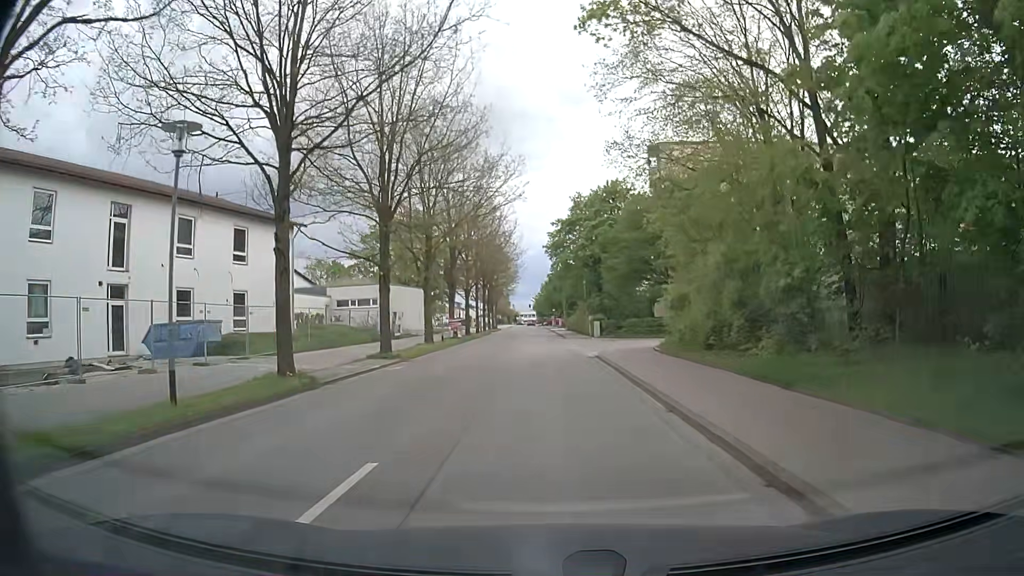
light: Day
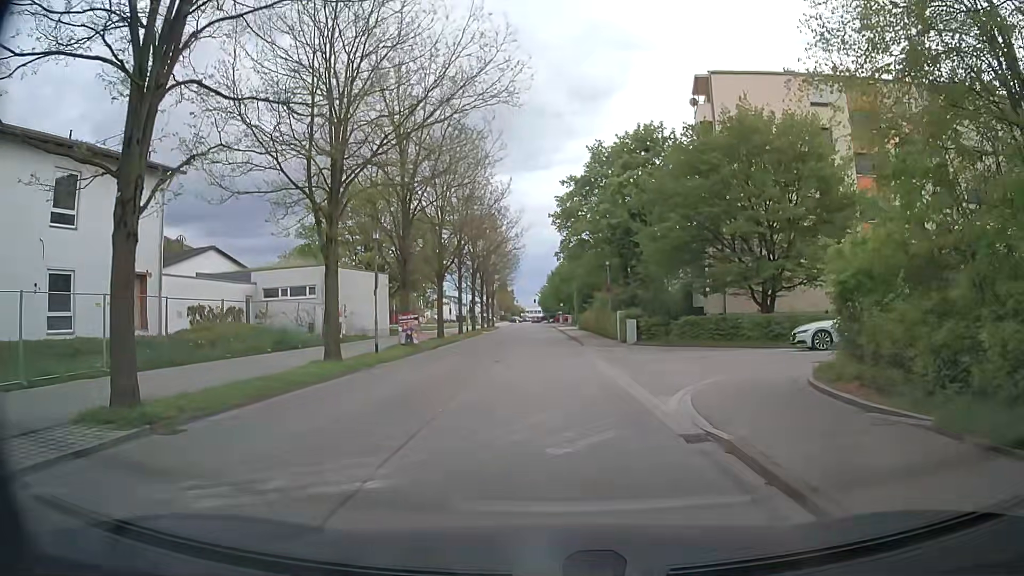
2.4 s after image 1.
(0.0, +16.4) m; +1°
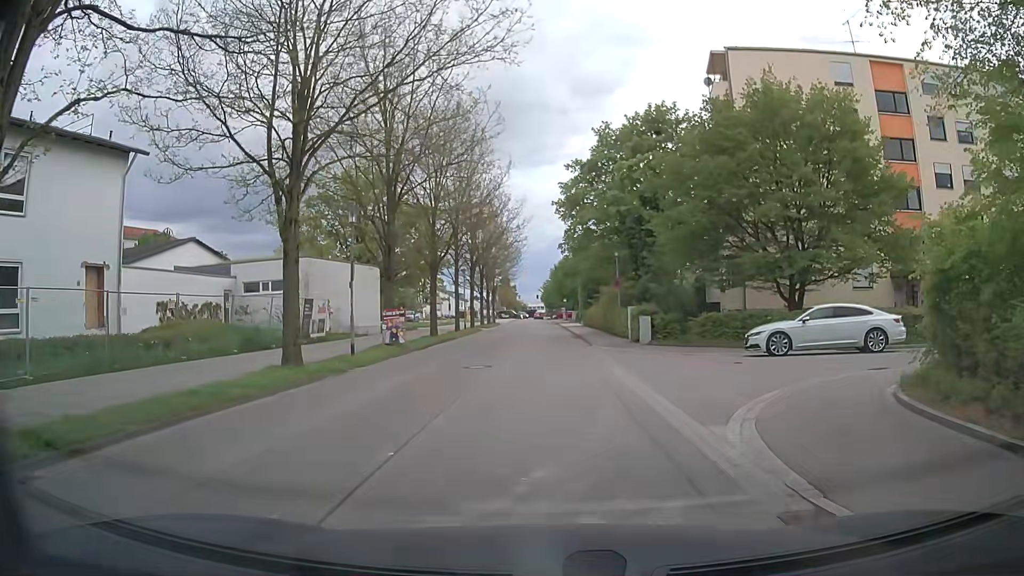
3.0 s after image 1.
(-0.1, +3.1) m; -1°
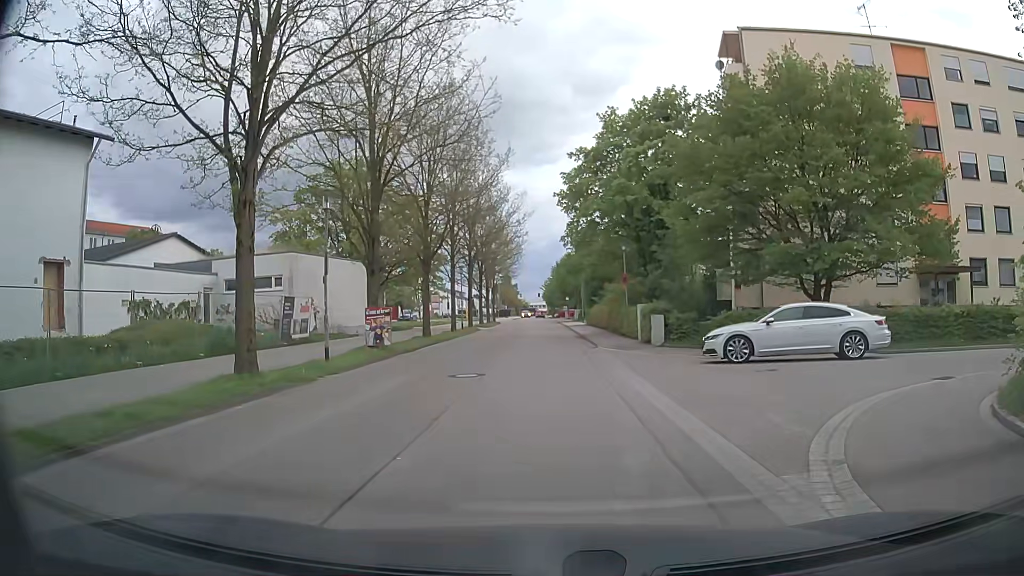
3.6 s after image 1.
(0.0, +2.4) m; -1°
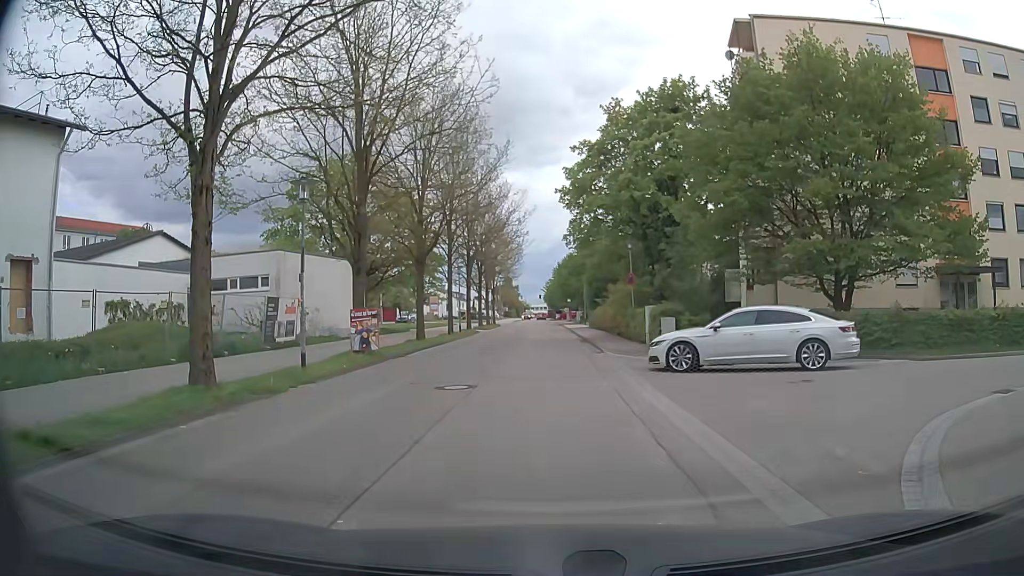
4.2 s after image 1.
(0.0, +1.7) m; +2°
